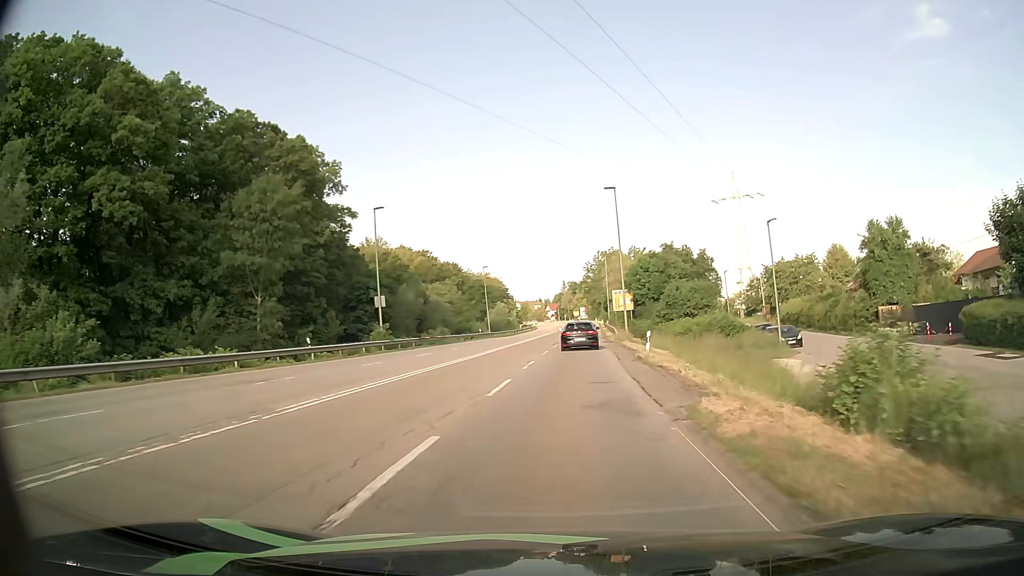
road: secondary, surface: asphalt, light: Day
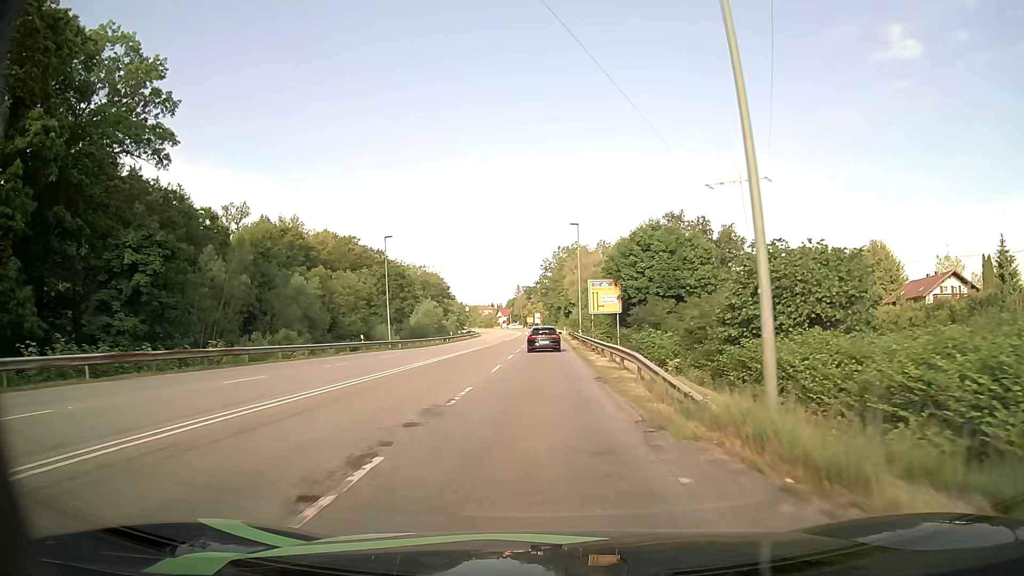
(+1.7, +35.7) m; +4°
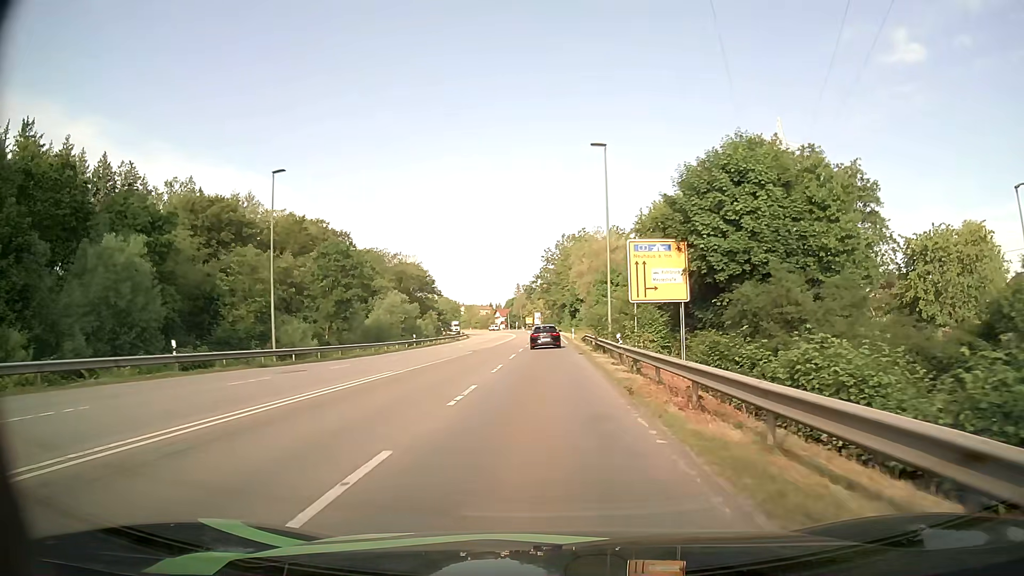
(0.0, +26.7) m; 0°
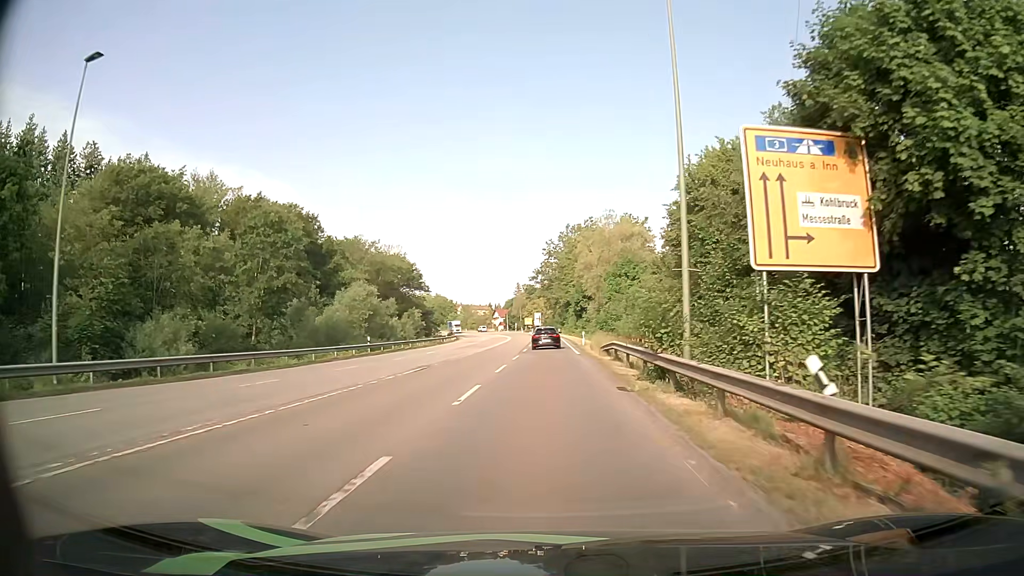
(0.0, +17.7) m; 0°
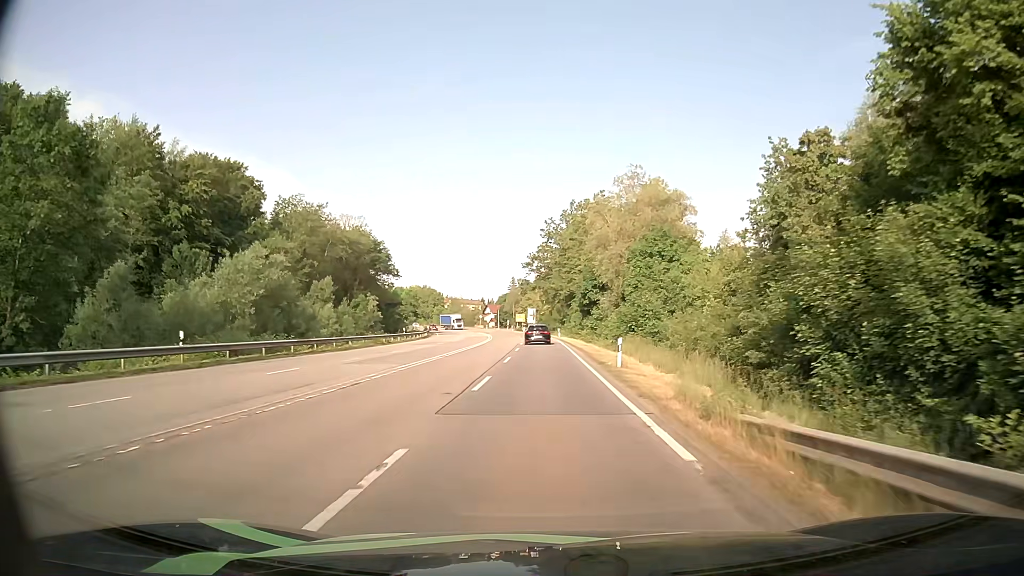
(0.0, +26.5) m; 0°
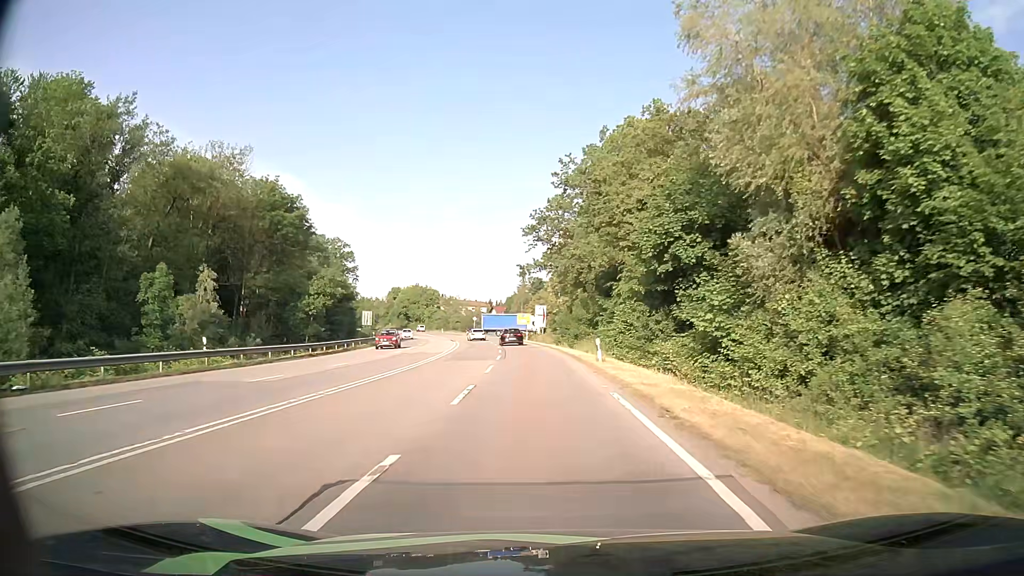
(+0.1, +44.9) m; -1°
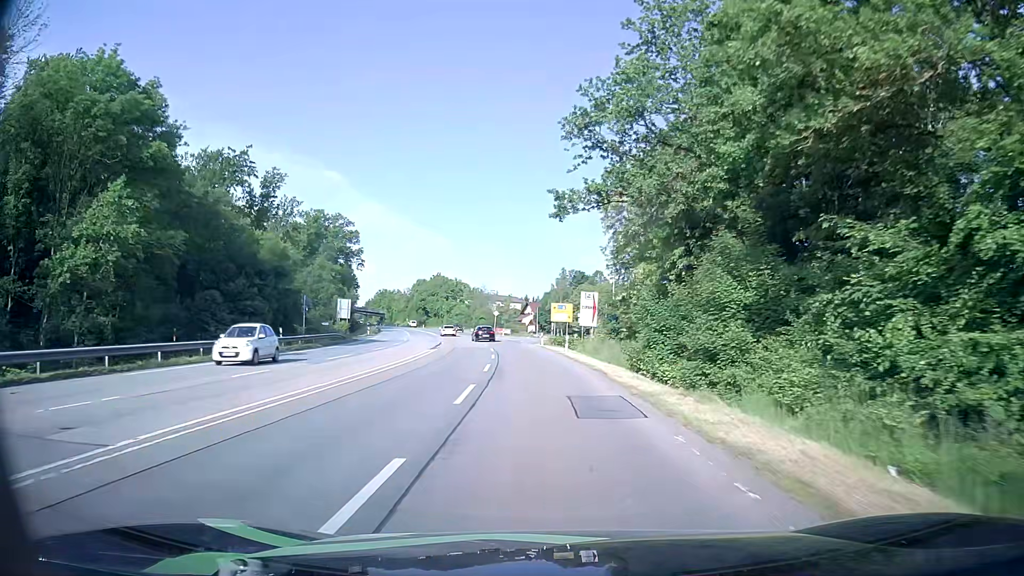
(-1.1, +36.2) m; -3°
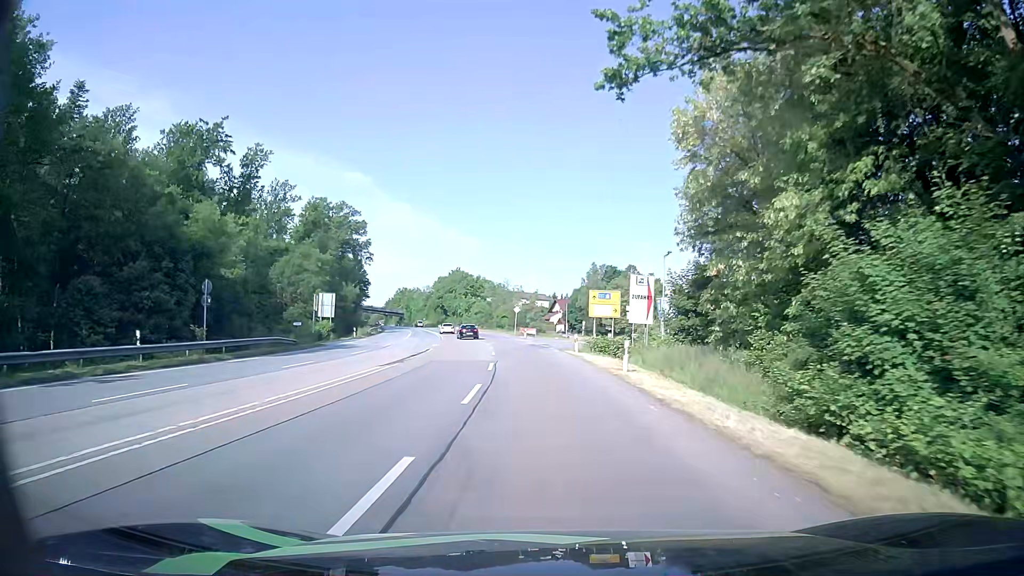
(-0.3, +18.2) m; -2°
(0, +10) (0, +20) (-1, +30) (-2, +40) (-3, +50) (-4, +60) (-5, +70) (-7, +80) (-9, +89) (-11, +99) m
